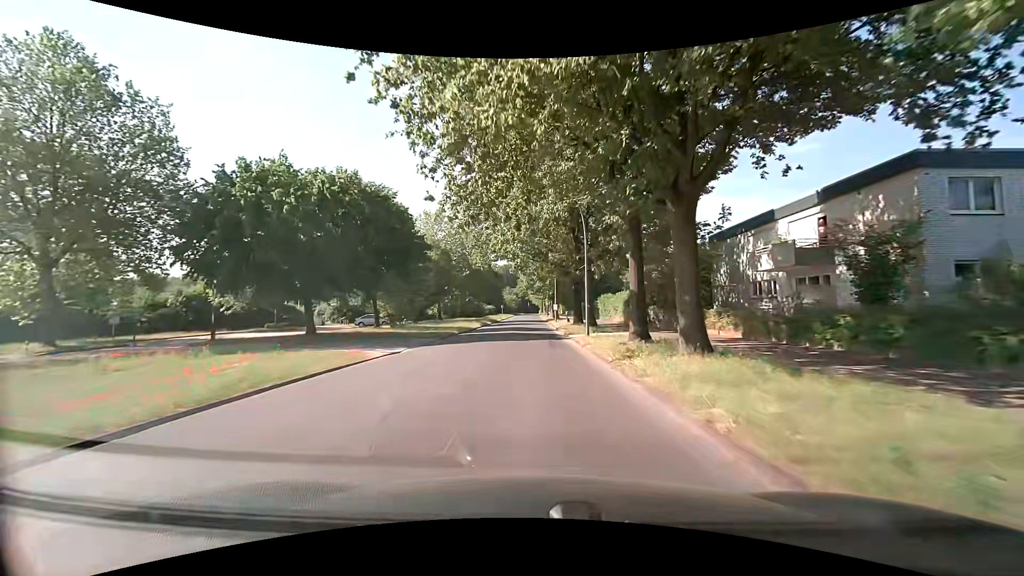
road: tertiary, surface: asphalt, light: Day
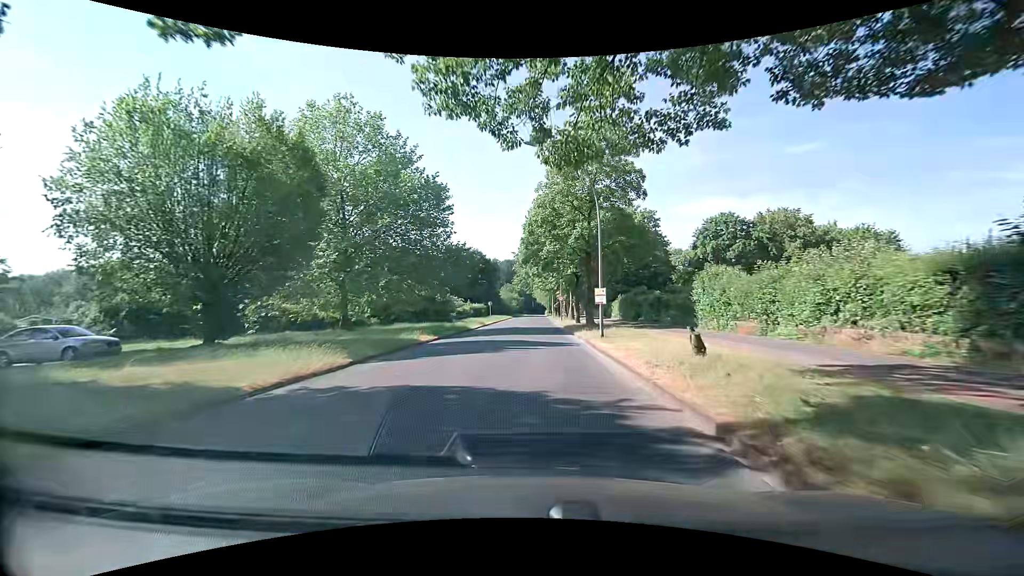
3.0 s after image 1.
(-0.5, +38.6) m; -1°
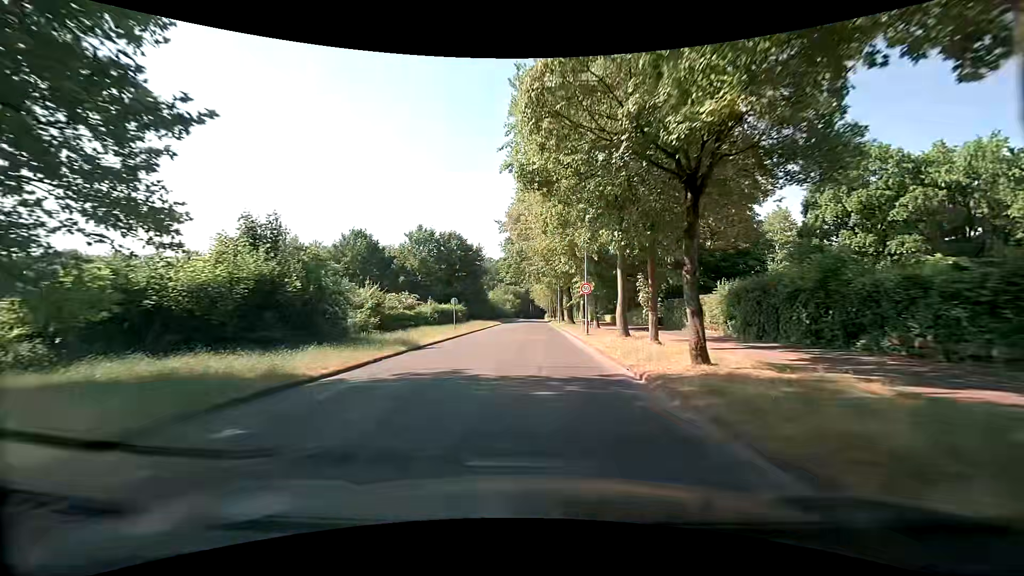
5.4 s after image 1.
(+0.1, +30.1) m; 0°
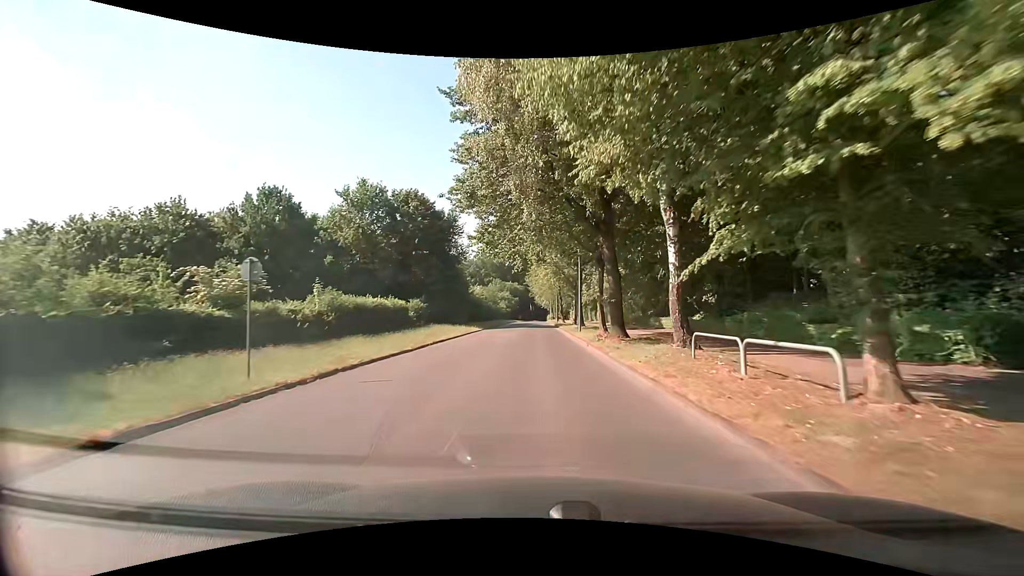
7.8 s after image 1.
(0.0, +28.9) m; 0°
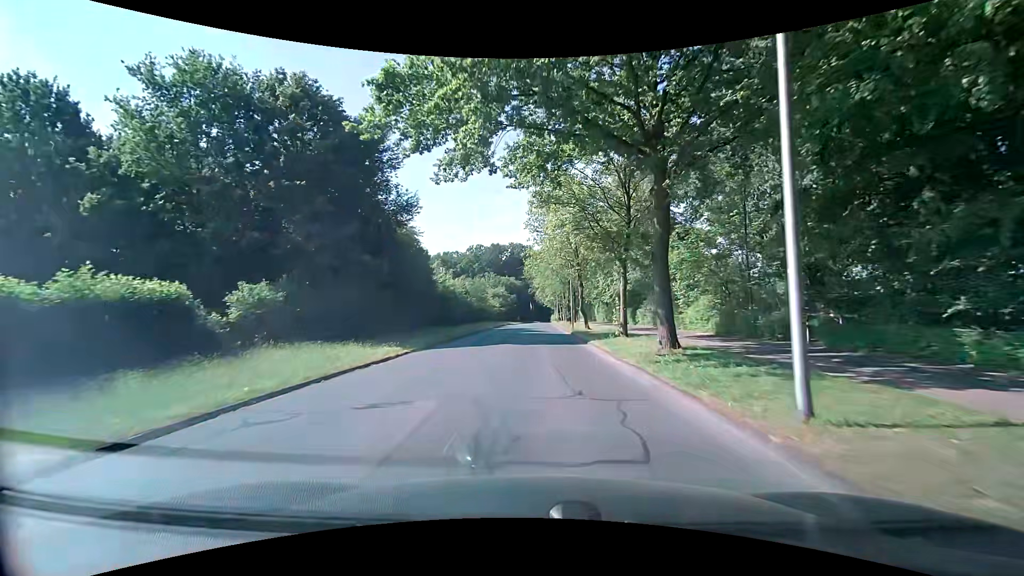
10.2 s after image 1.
(+0.1, +28.4) m; 0°
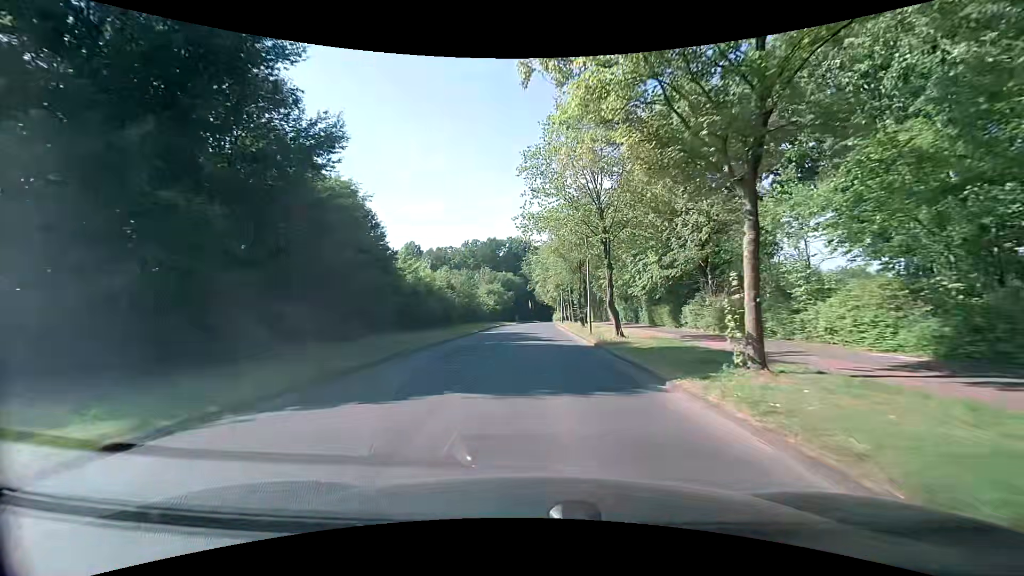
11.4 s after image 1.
(+0.1, +14.1) m; +2°
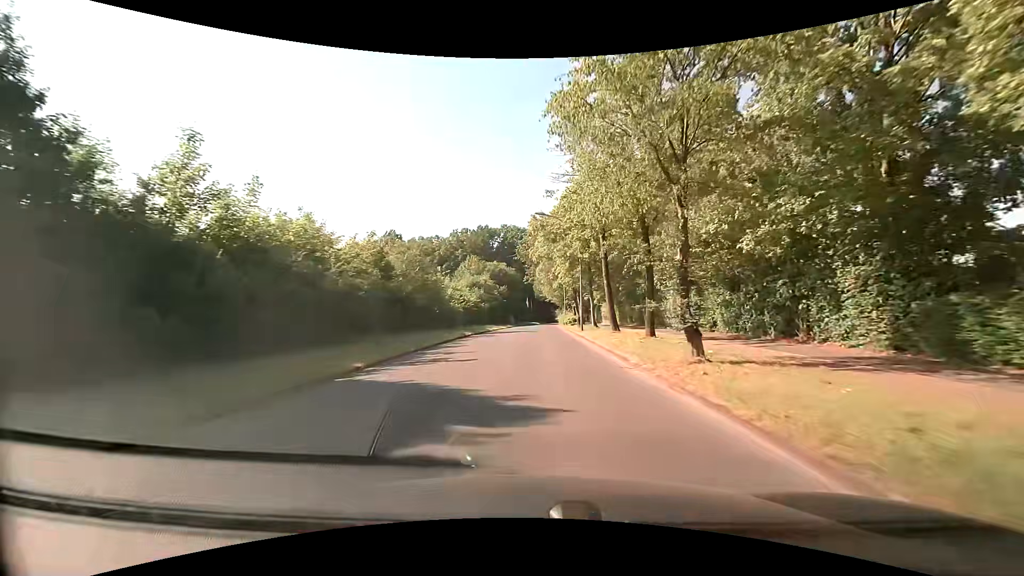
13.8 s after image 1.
(-0.5, +28.3) m; -1°
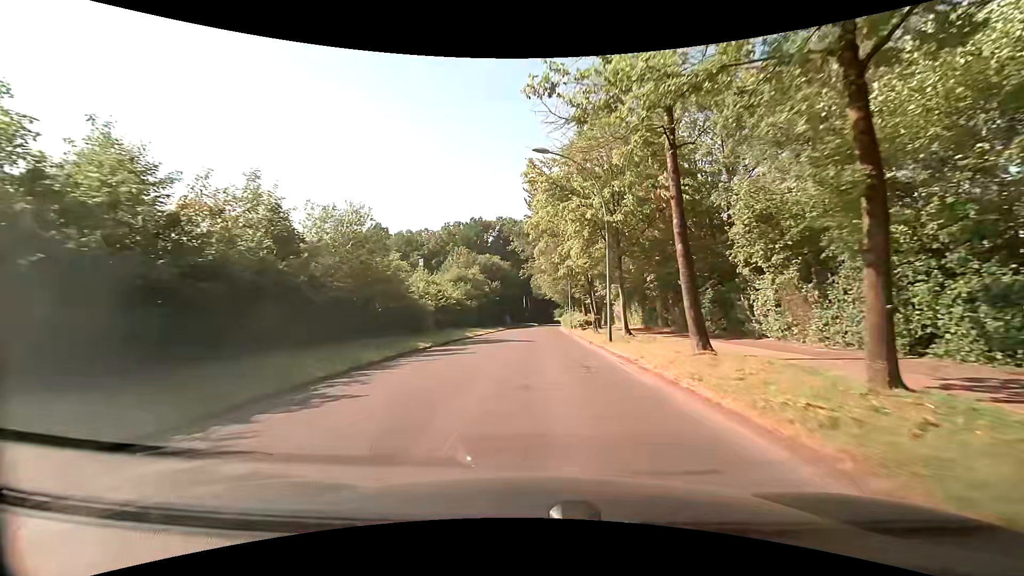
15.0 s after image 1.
(-0.1, +14.2) m; 0°
(0, +10) (0, +20) (0, +30) (0, +40) (+1, +50) (+1, +60) (+1, +70) (+2, +80) (+2, +90) (+3, +100) m
